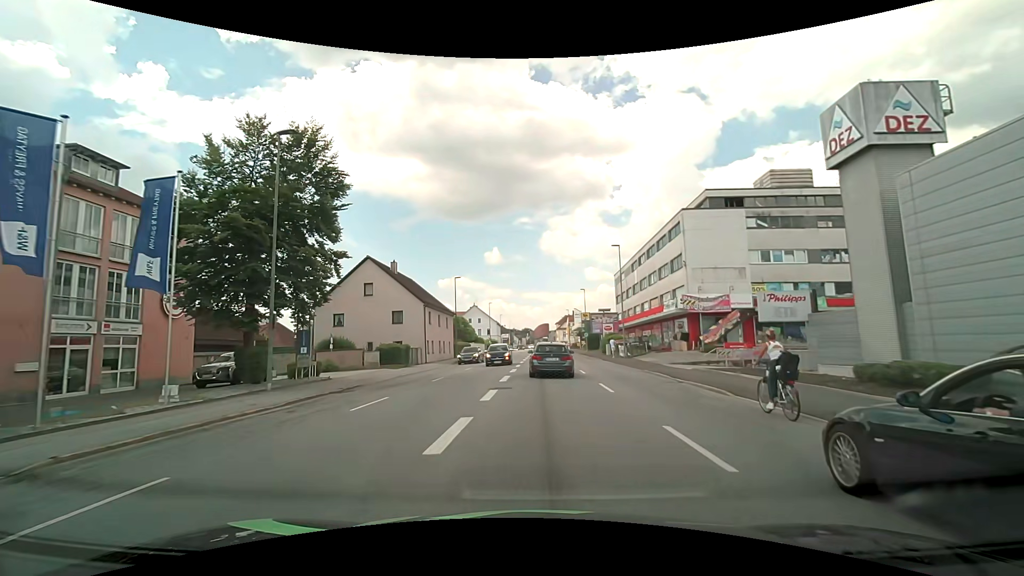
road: tertiary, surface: asphalt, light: Day
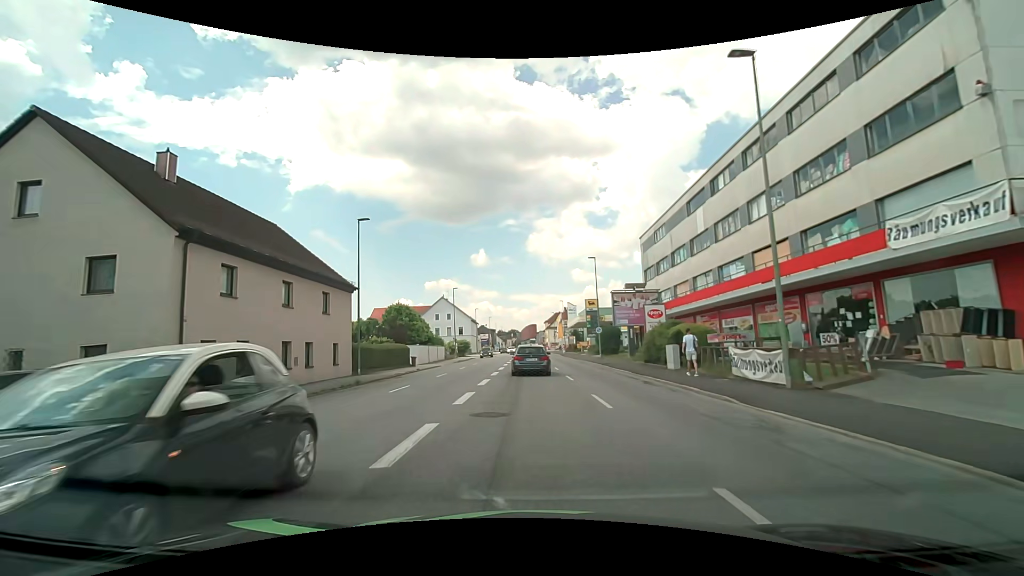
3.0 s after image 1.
(+0.9, +31.0) m; +2°
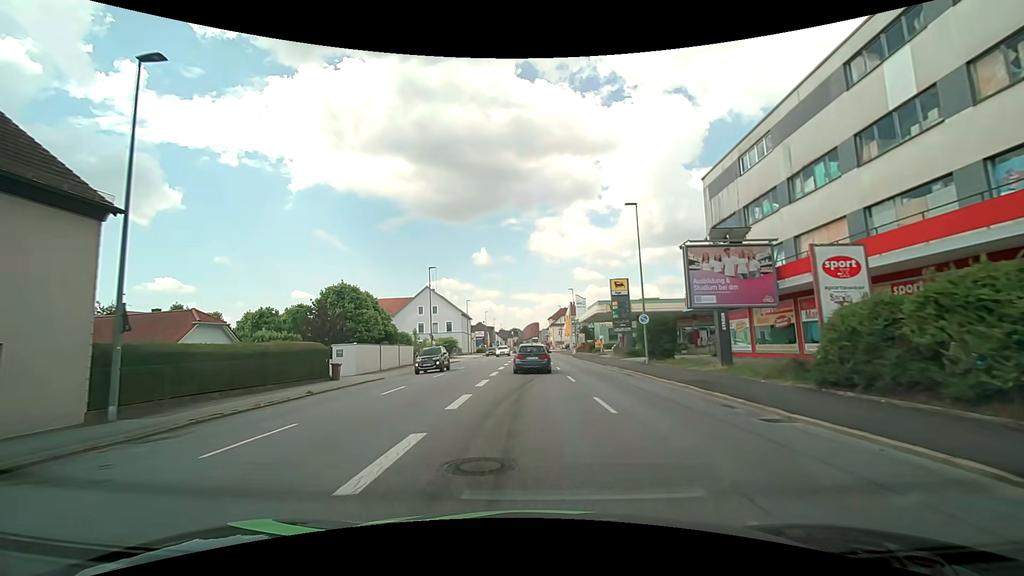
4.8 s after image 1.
(-0.1, +19.0) m; 0°
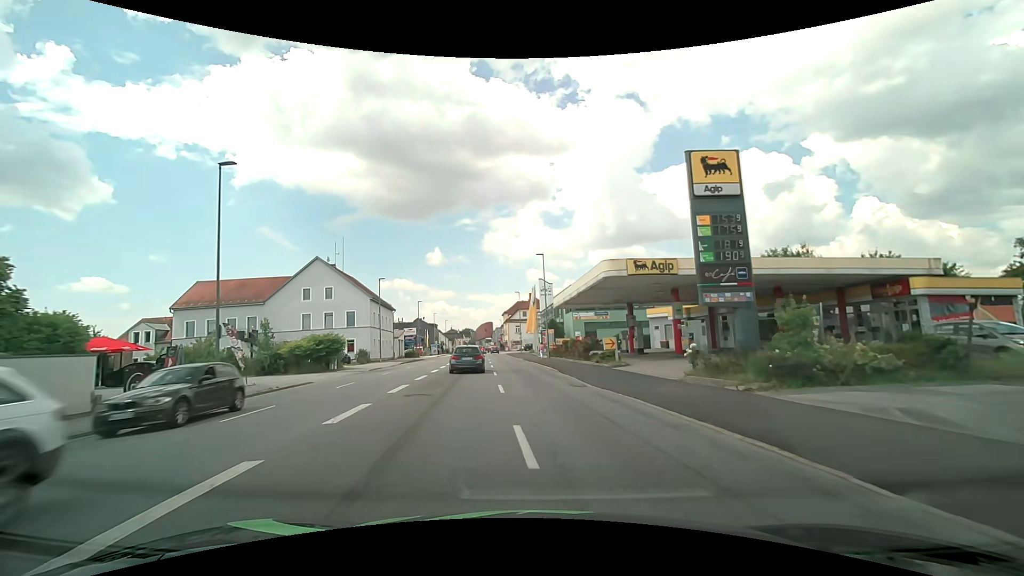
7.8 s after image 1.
(+0.7, +31.6) m; +5°
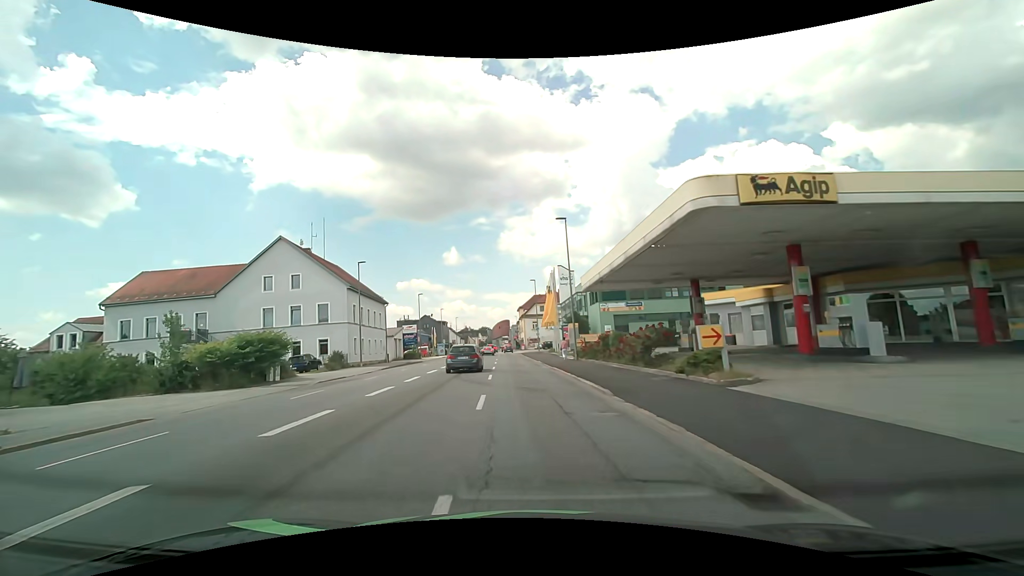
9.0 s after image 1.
(-0.1, +13.2) m; -2°
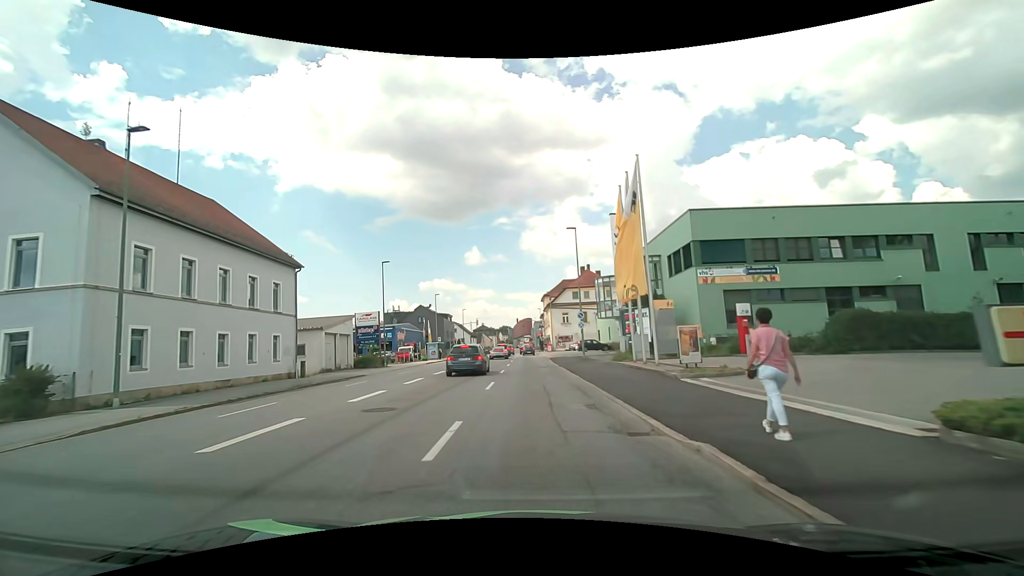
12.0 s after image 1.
(-1.4, +31.4) m; -3°
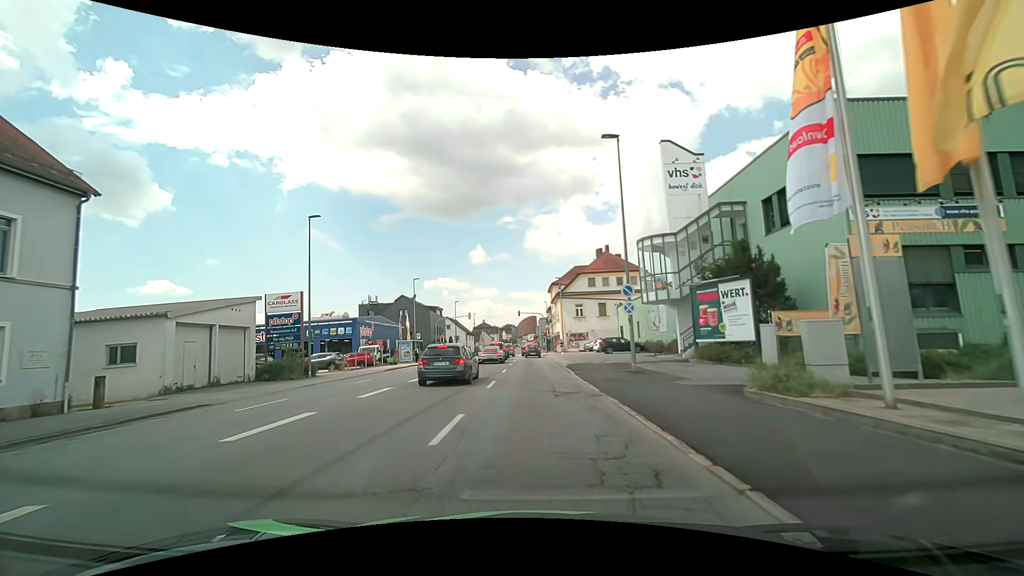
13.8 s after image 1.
(-0.1, +17.2) m; 0°
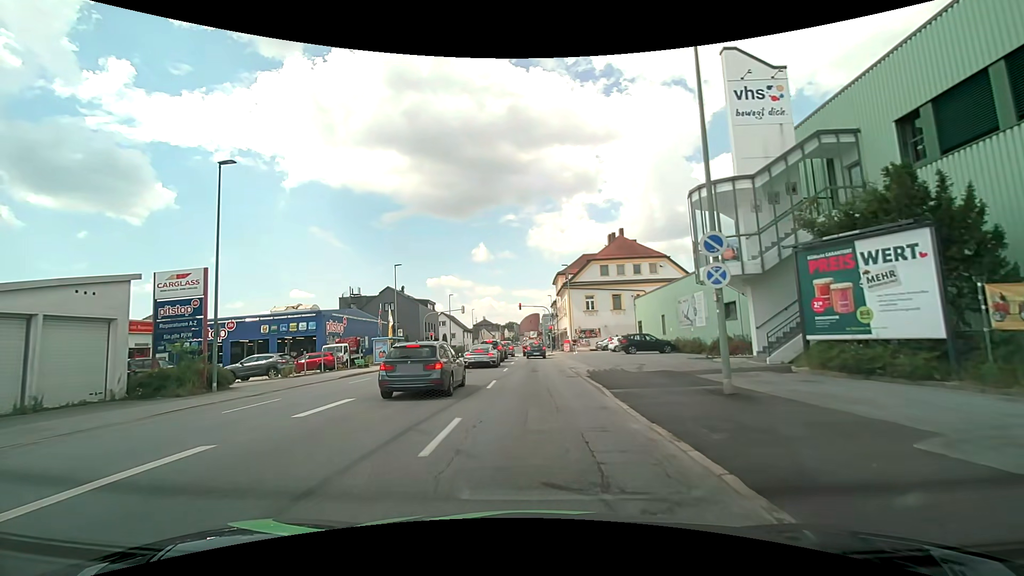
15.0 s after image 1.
(0.0, +9.5) m; 0°
(0, +10) (0, +20) (0, +30) (0, +40) (0, +50) (0, +60) (0, +70) (0, +80) (0, +90) (0, +100) m
